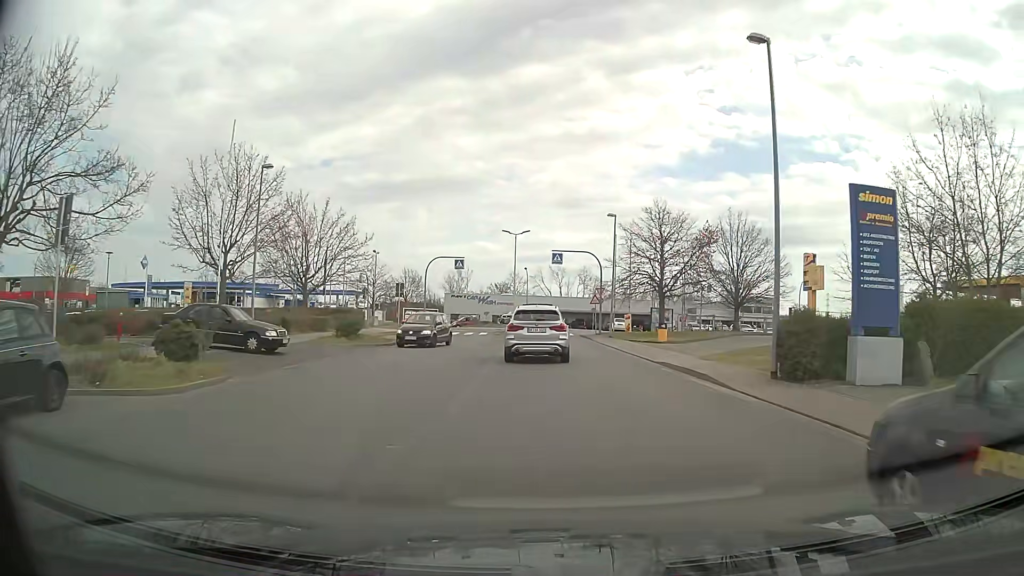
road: unclassified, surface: asphalt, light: Day
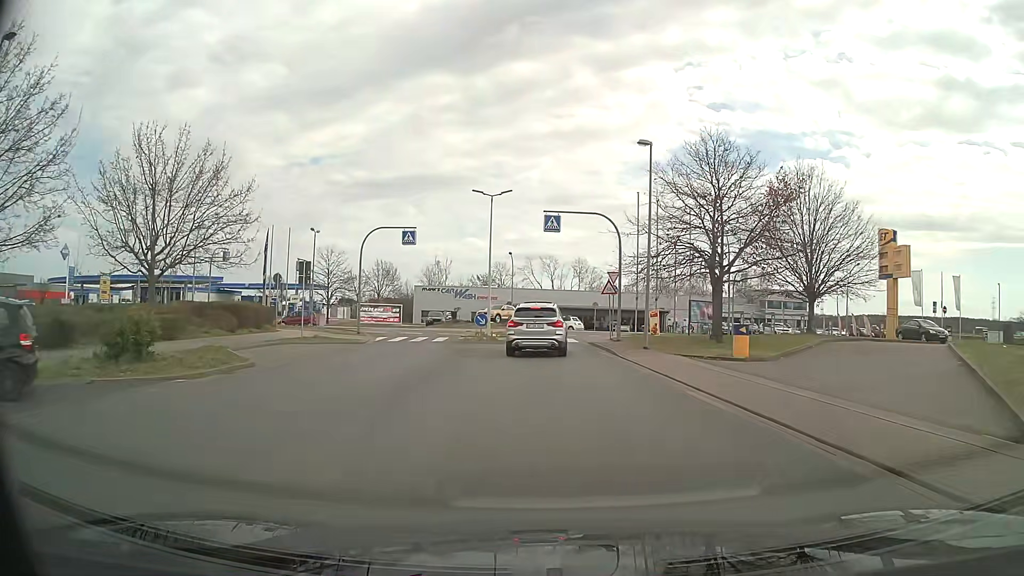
(+0.1, +17.0) m; +1°
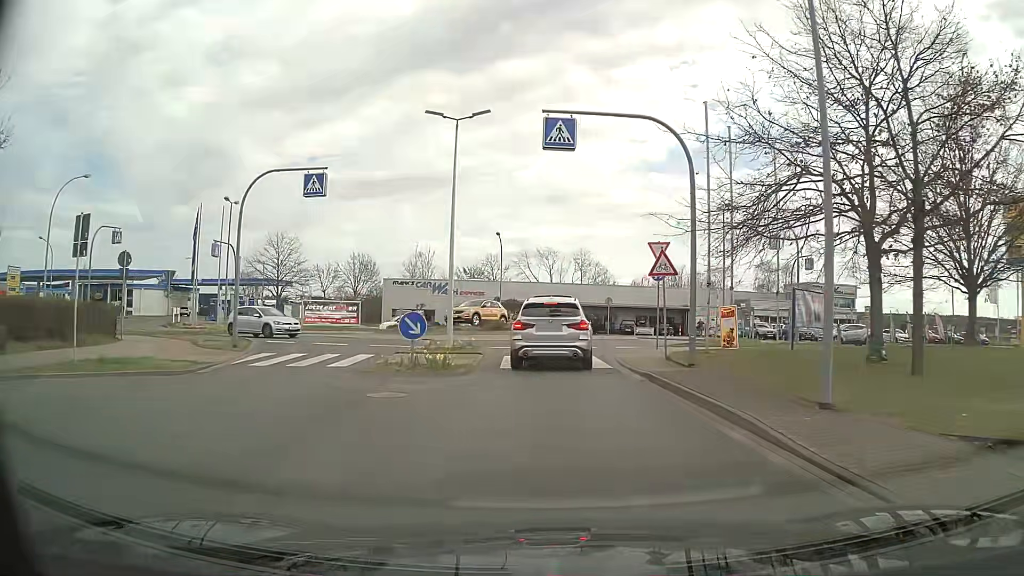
(0.0, +15.5) m; 0°
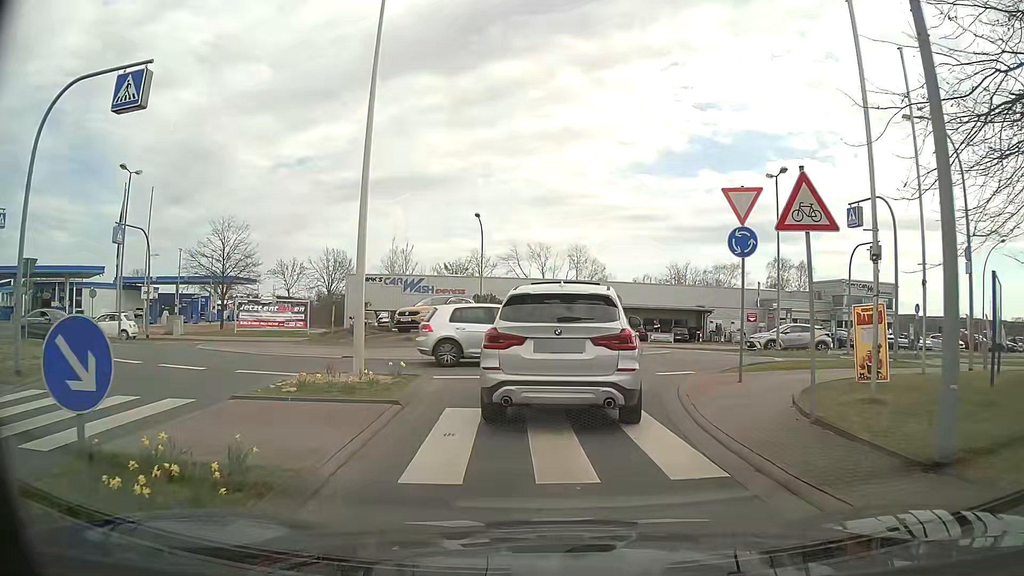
(0.0, +10.3) m; +1°
